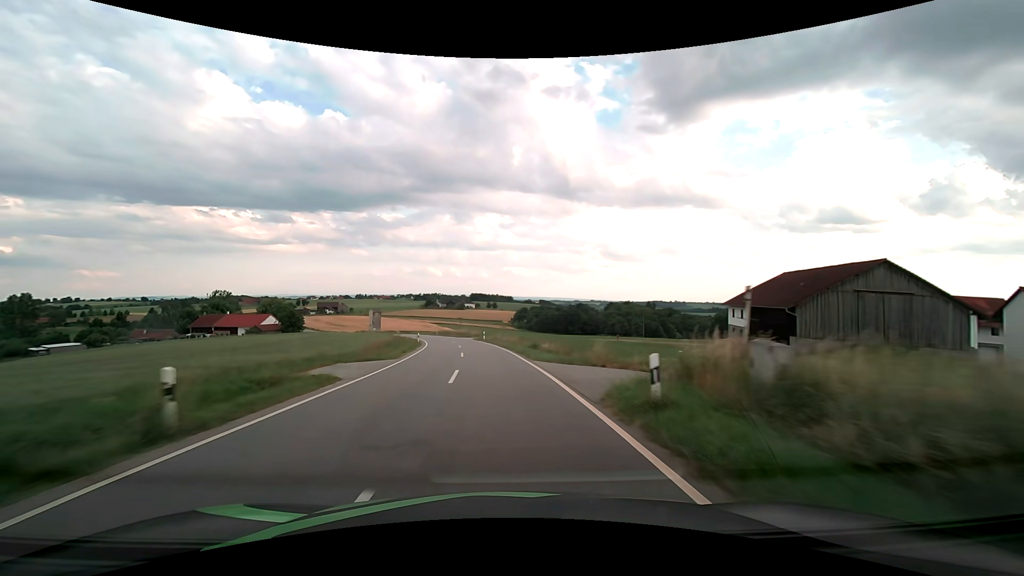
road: tertiary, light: Day
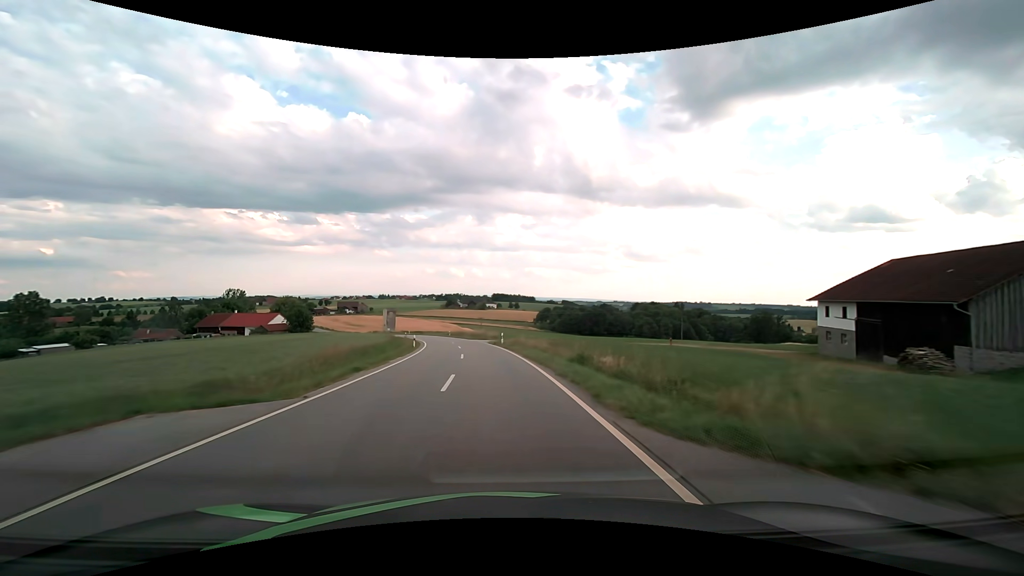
(-0.3, +13.7) m; -3°
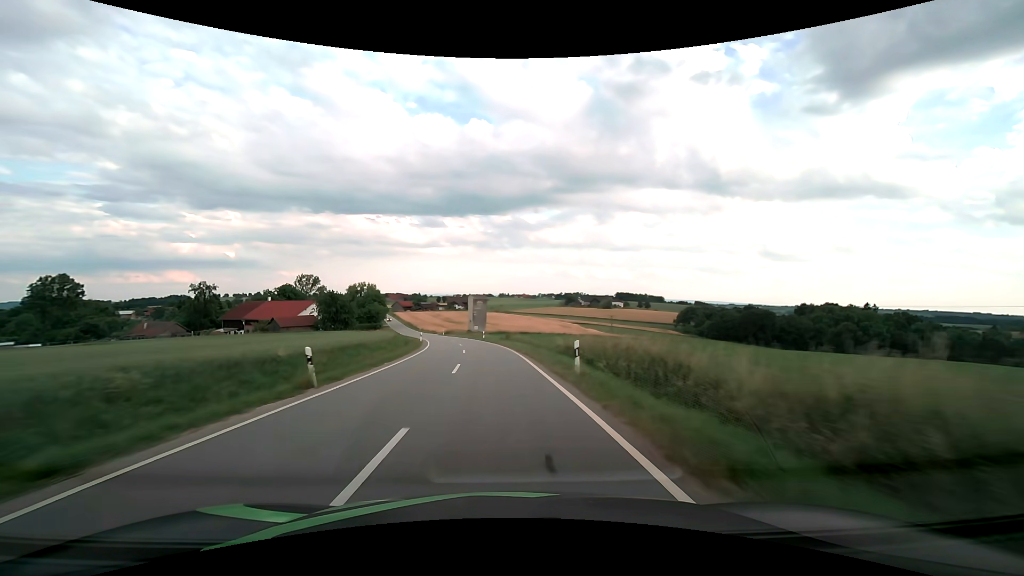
(-8.0, +68.7) m; -14°
(0, +10) (-1, +20) (-1, +30) (-3, +40) (-4, +50) (-6, +60) (-8, +69) (-10, +79) (-12, +89) (-15, +99) m
